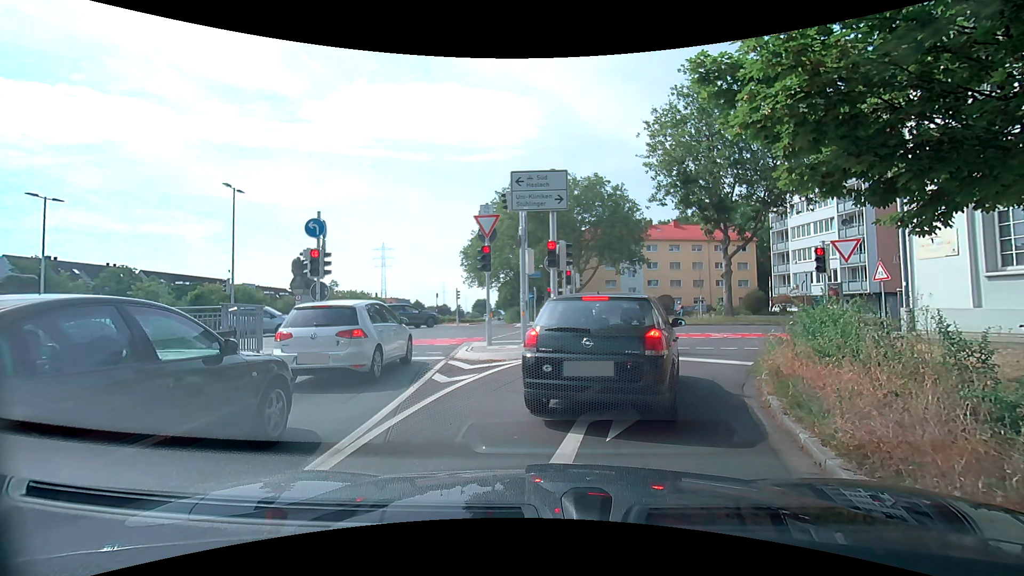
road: trunk_link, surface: asphalt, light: Day
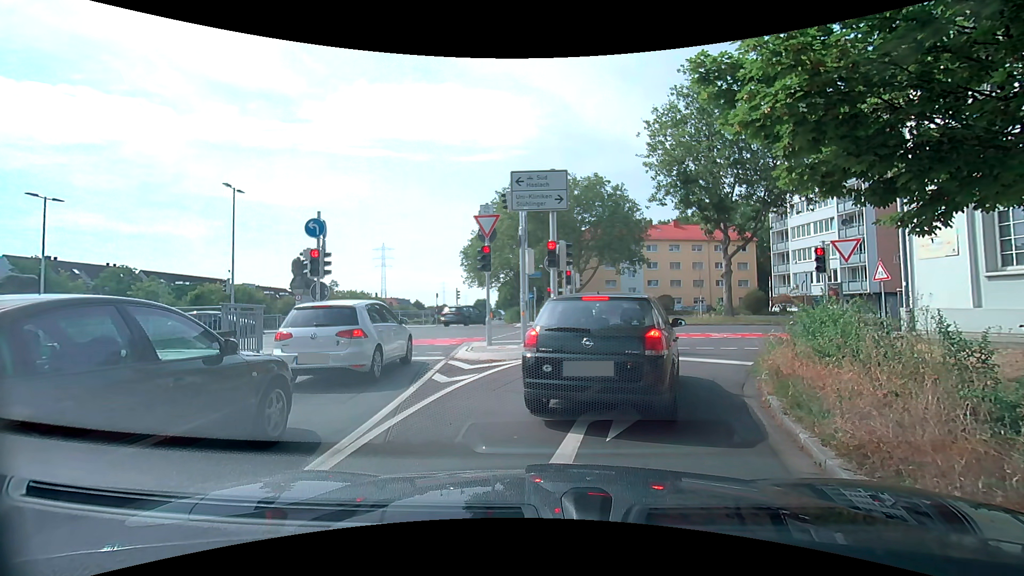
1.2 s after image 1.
(0.0, 0.0) m; 0°
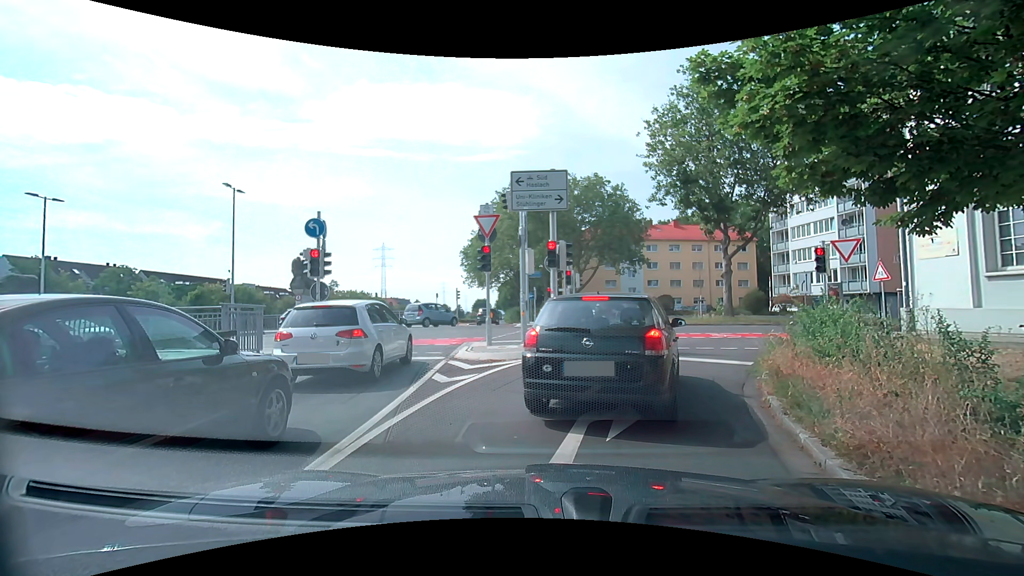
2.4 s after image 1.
(0.0, 0.0) m; 0°
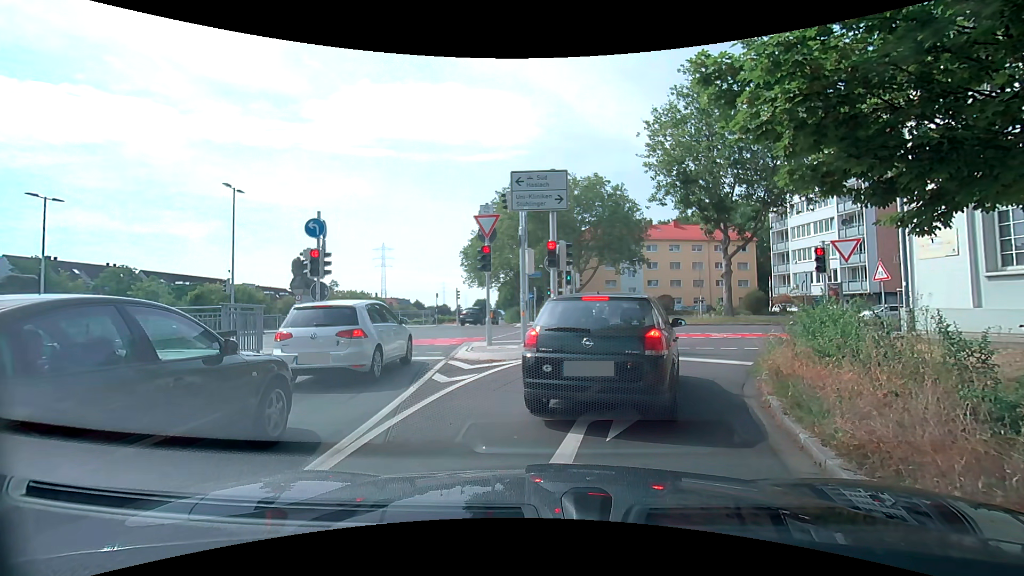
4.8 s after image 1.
(0.0, 0.0) m; 0°
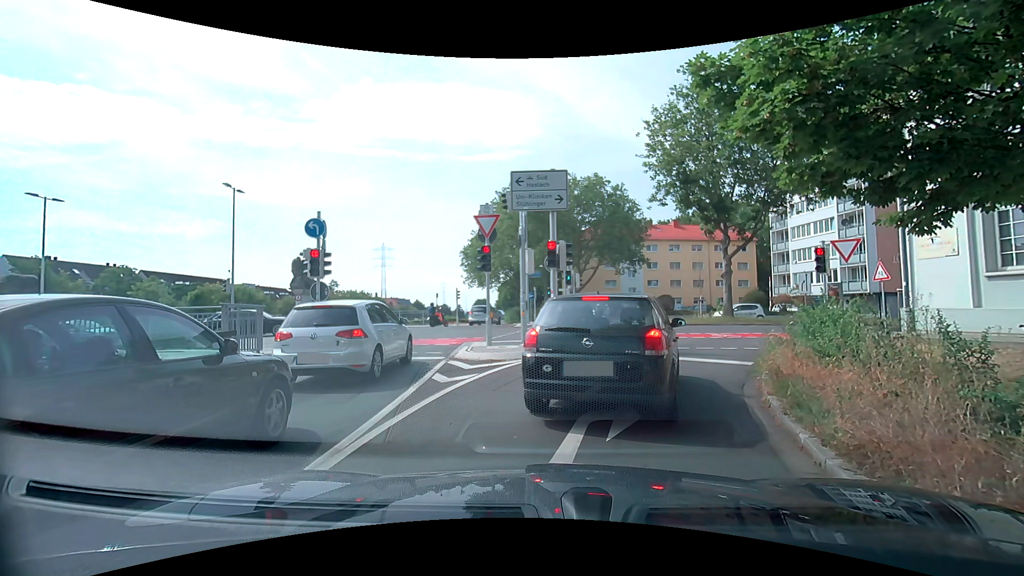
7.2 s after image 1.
(0.0, 0.0) m; 0°
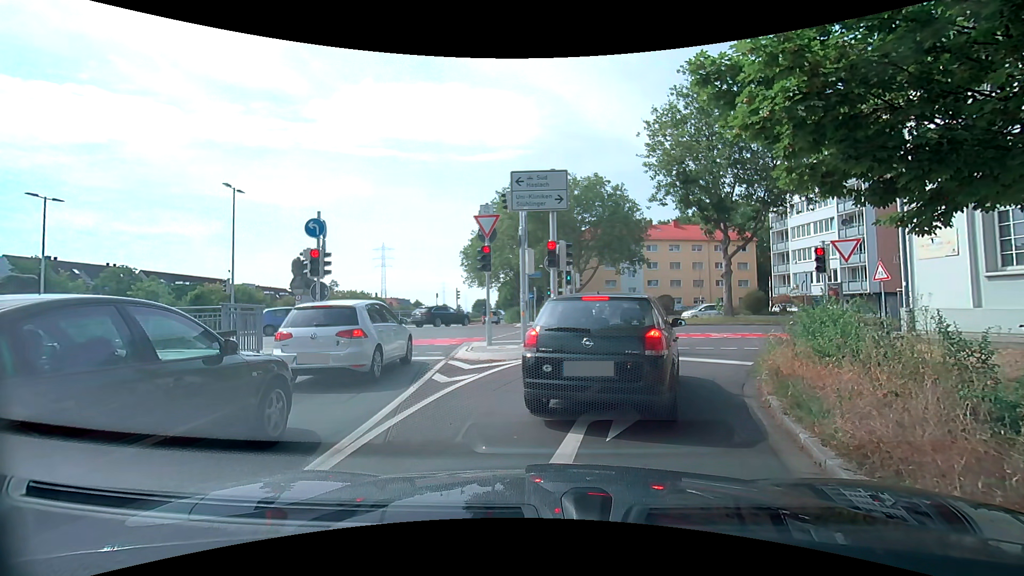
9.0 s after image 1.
(0.0, 0.0) m; 0°
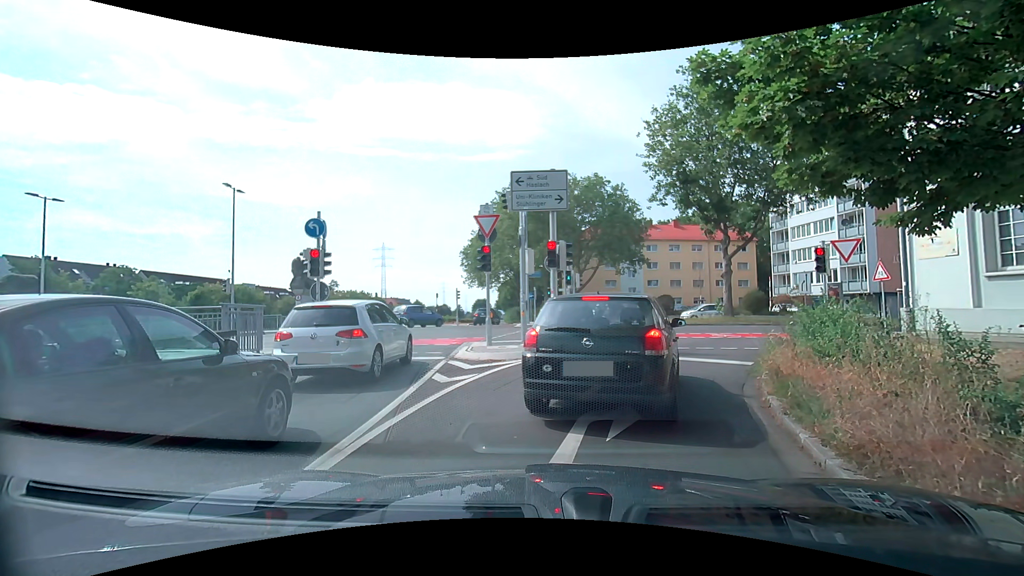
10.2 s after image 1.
(0.0, 0.0) m; 0°
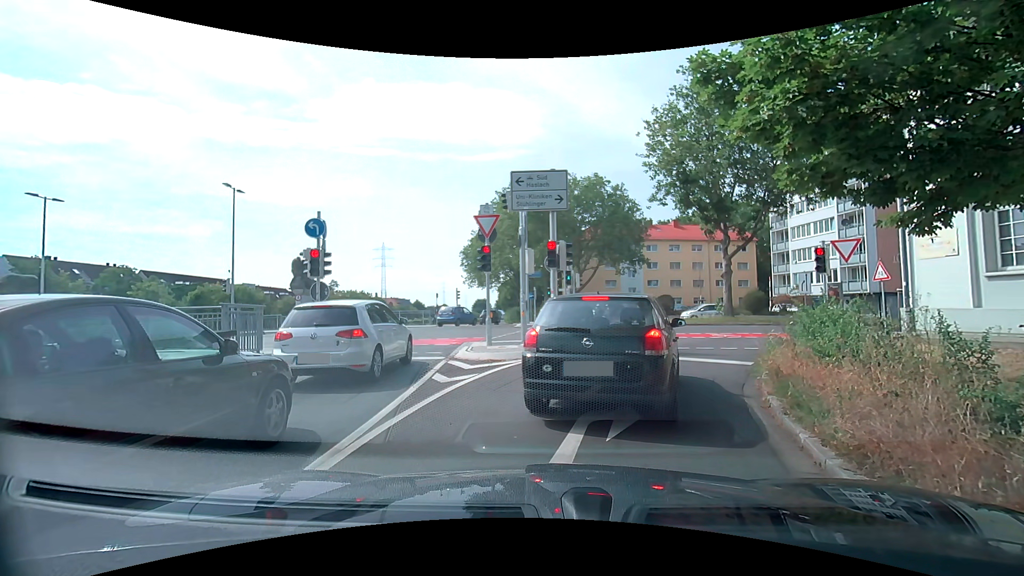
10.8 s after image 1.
(0.0, 0.0) m; 0°
(+1, +10) (+5, +19) (+12, +26) (+21, +30) (+31, +31) (+41, +32) (+51, +34) (+61, +35) (+70, +36) (+80, +38) m
